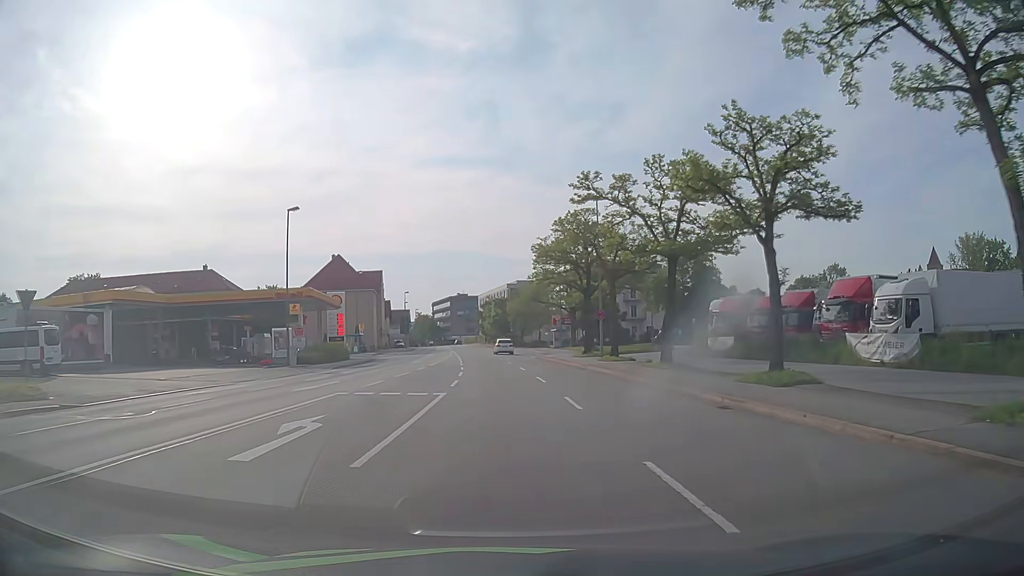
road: primary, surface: asphalt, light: Day
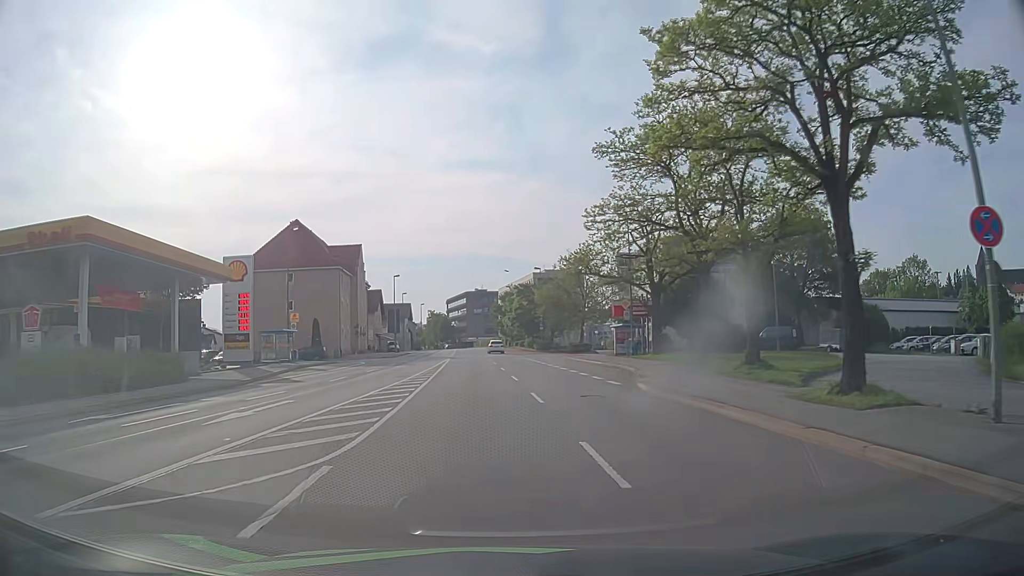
(-0.6, +34.2) m; -2°
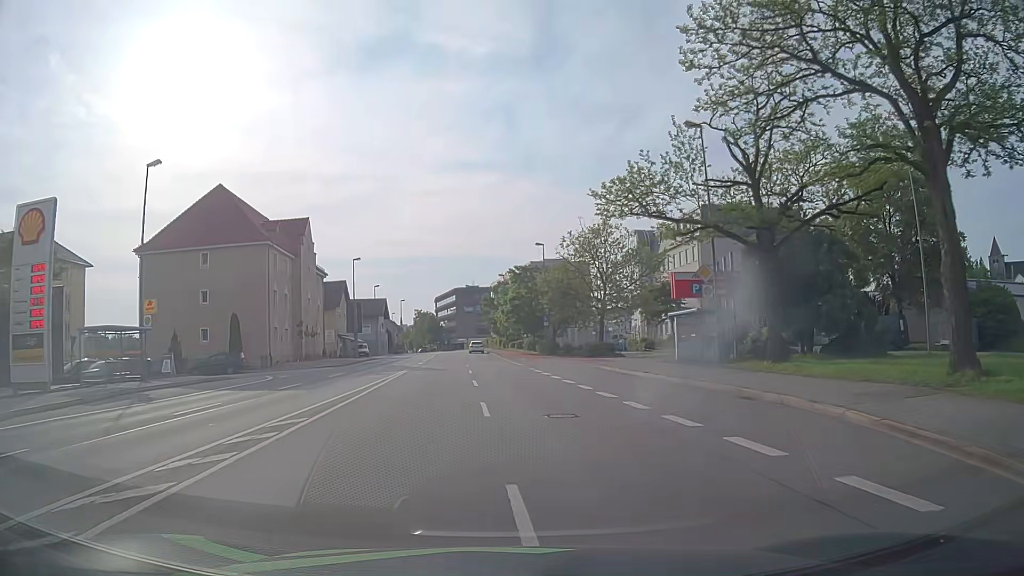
(+0.1, +20.9) m; +1°
(0, +10) (0, +20) (0, +30) (-1, +40) (-1, +50) (-2, +60) (-3, +70) (-4, +80) (-4, +90) (-5, +100) m
